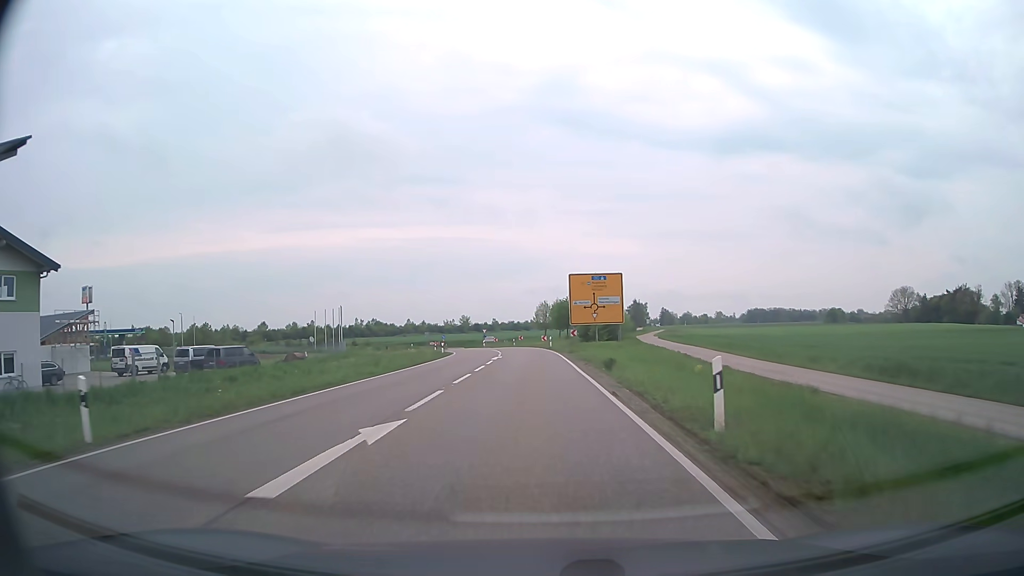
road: secondary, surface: asphalt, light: Day
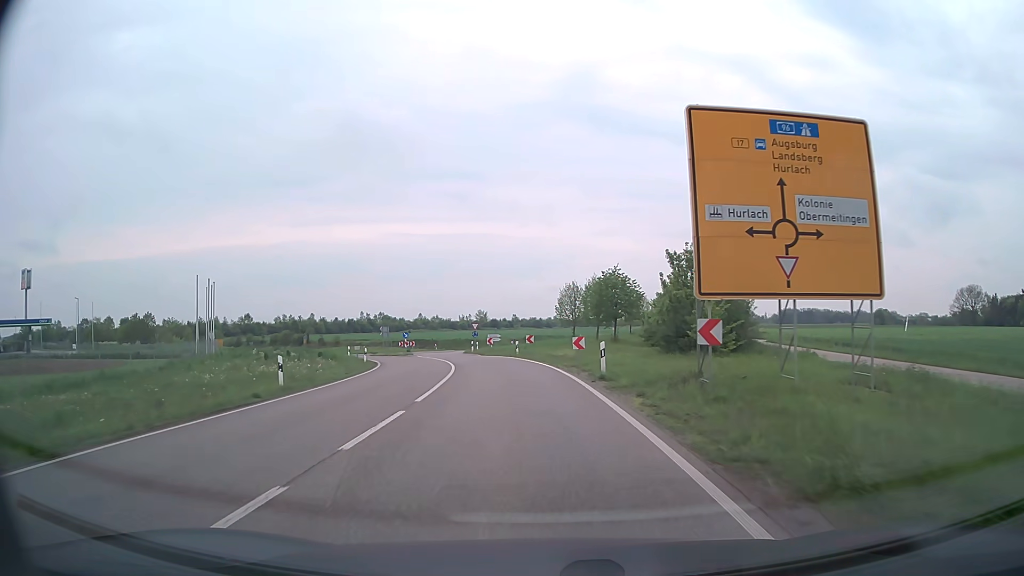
(-0.4, +39.5) m; -2°
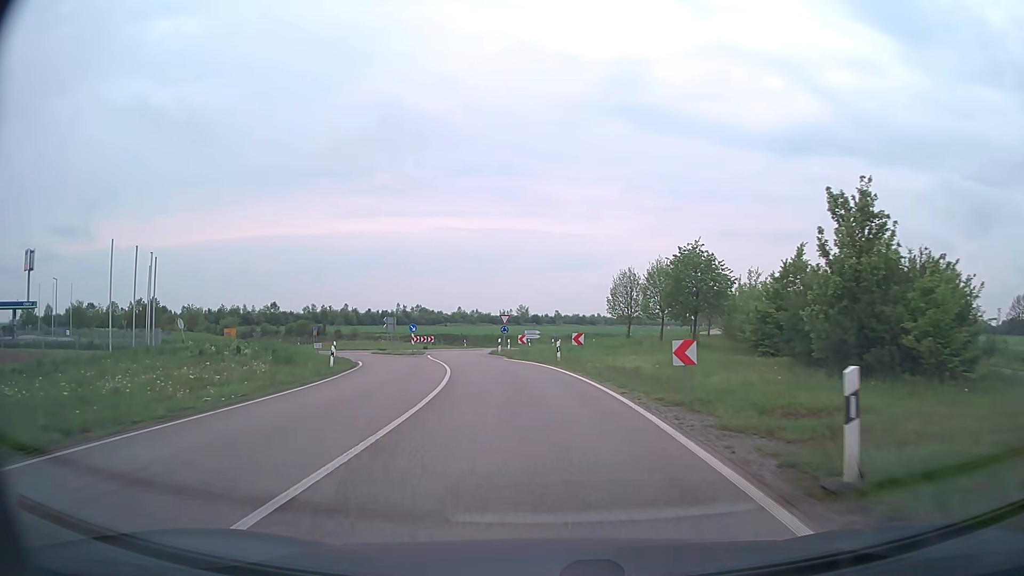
(-0.4, +14.3) m; -3°
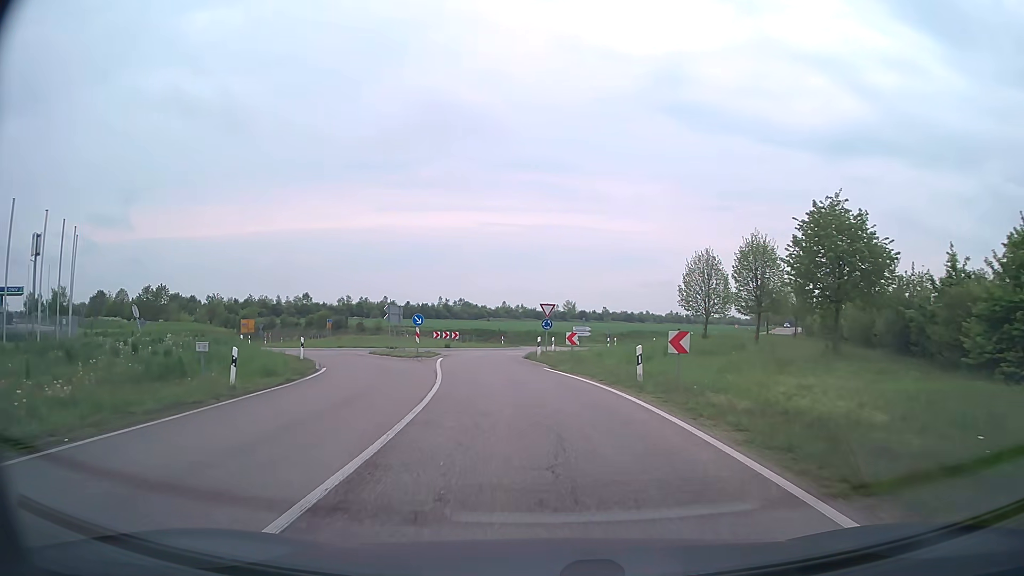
(-0.6, +13.2) m; -4°
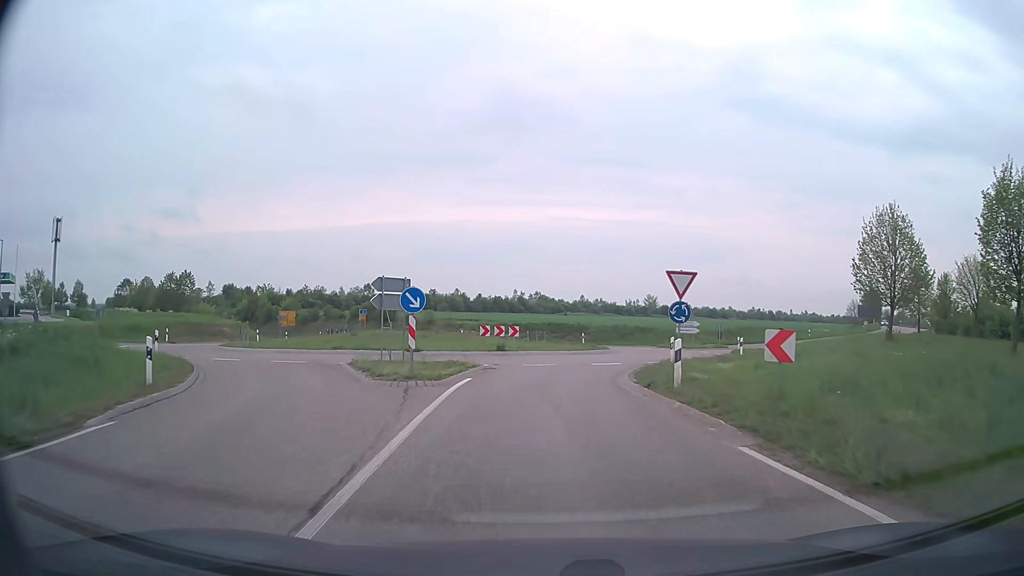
(-1.1, +17.4) m; -6°
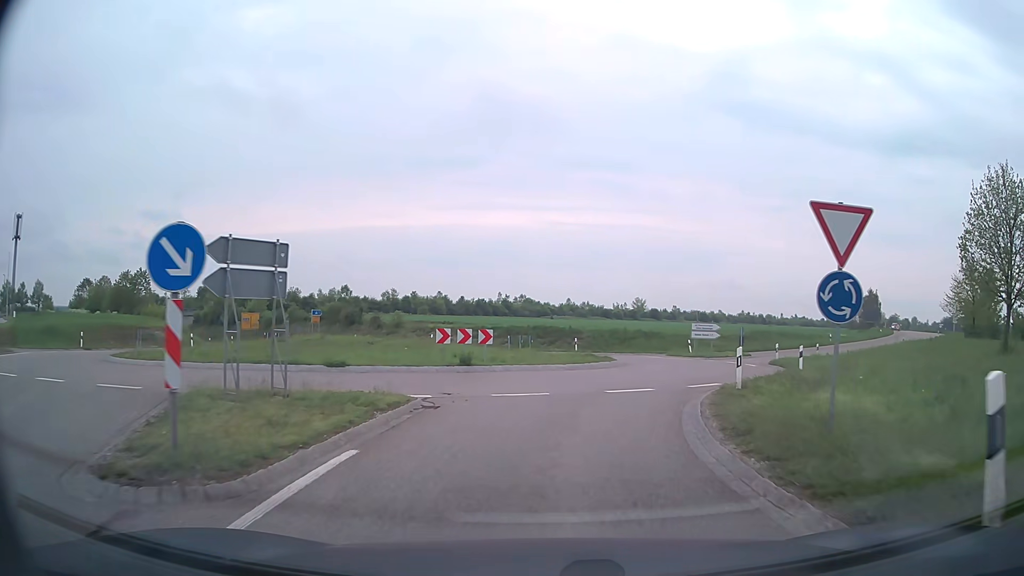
(0.0, +10.2) m; +1°
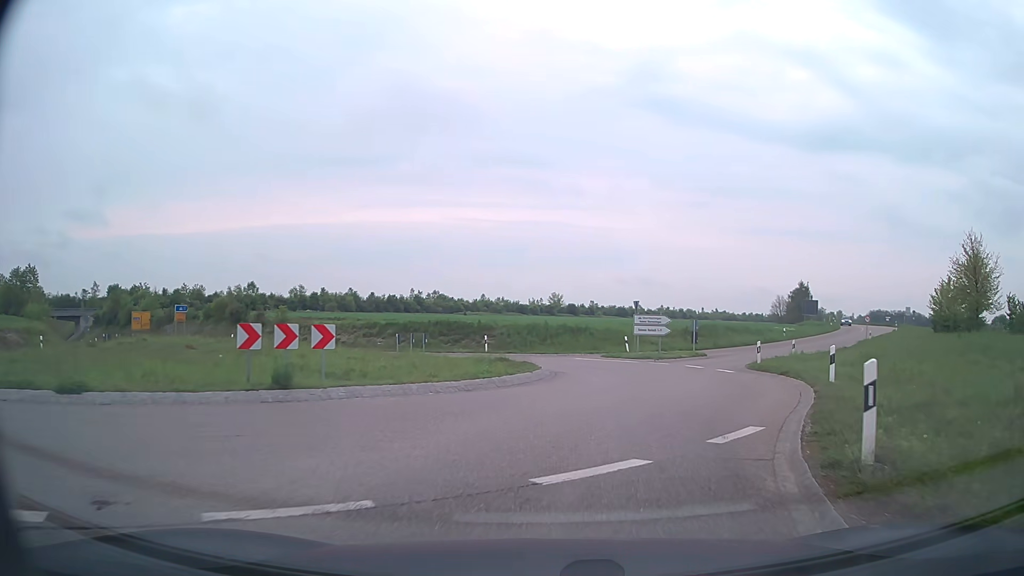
(+0.6, +9.9) m; +7°
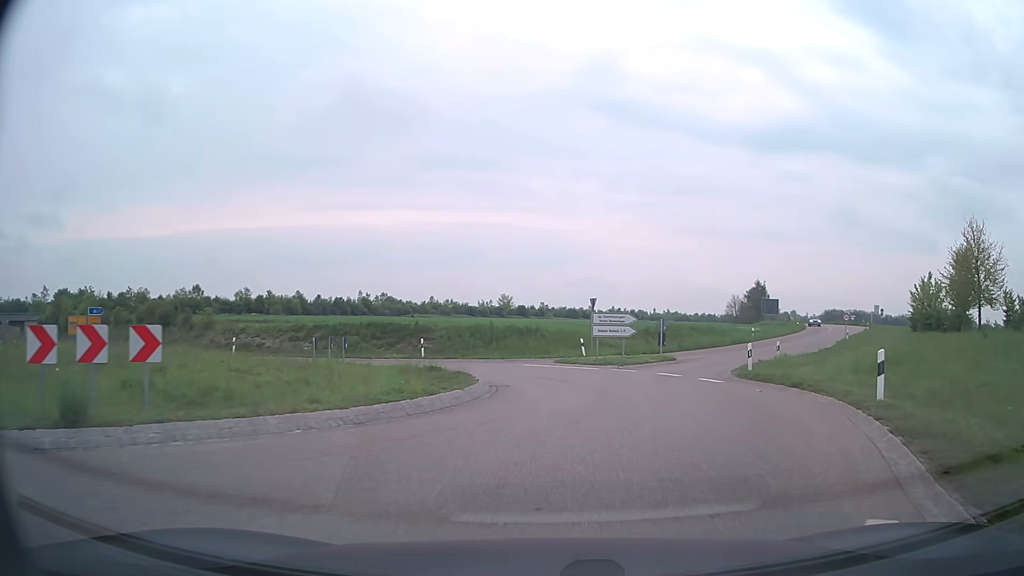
(+0.2, +5.1) m; +4°
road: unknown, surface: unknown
(+1, +10) (+3, +20) (+6, +29) (+11, +38) (+17, +46) (+23, +54) (+28, +63) (+33, +72) (+37, +81) (+41, +90) m
